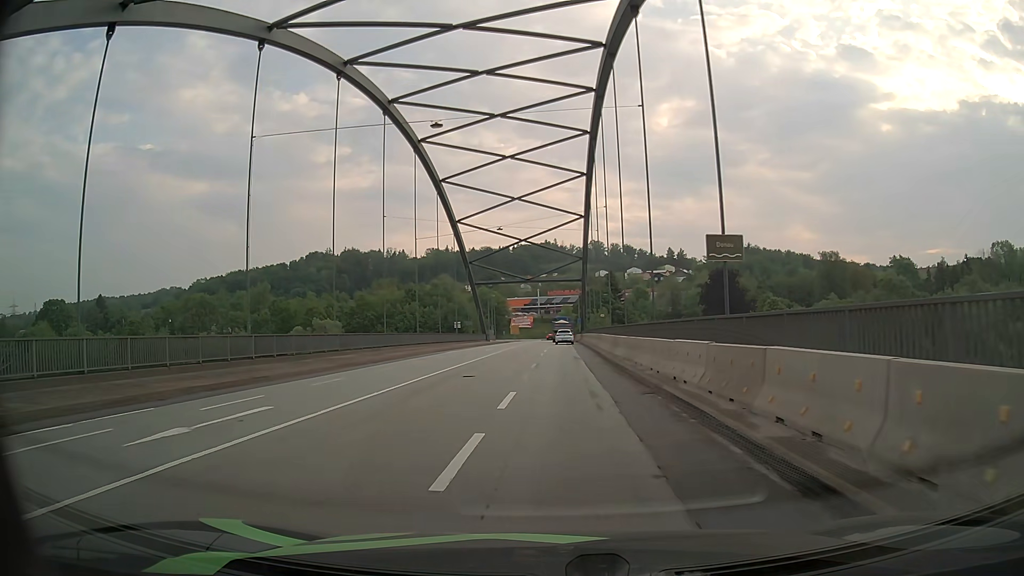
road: primary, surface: asphalt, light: Day
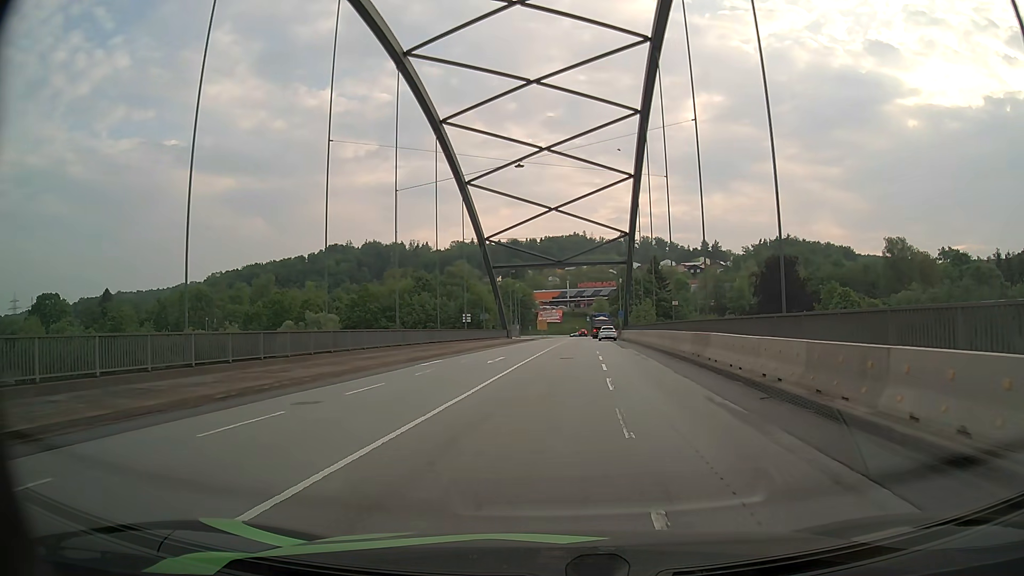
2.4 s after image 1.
(-1.2, +21.6) m; -3°
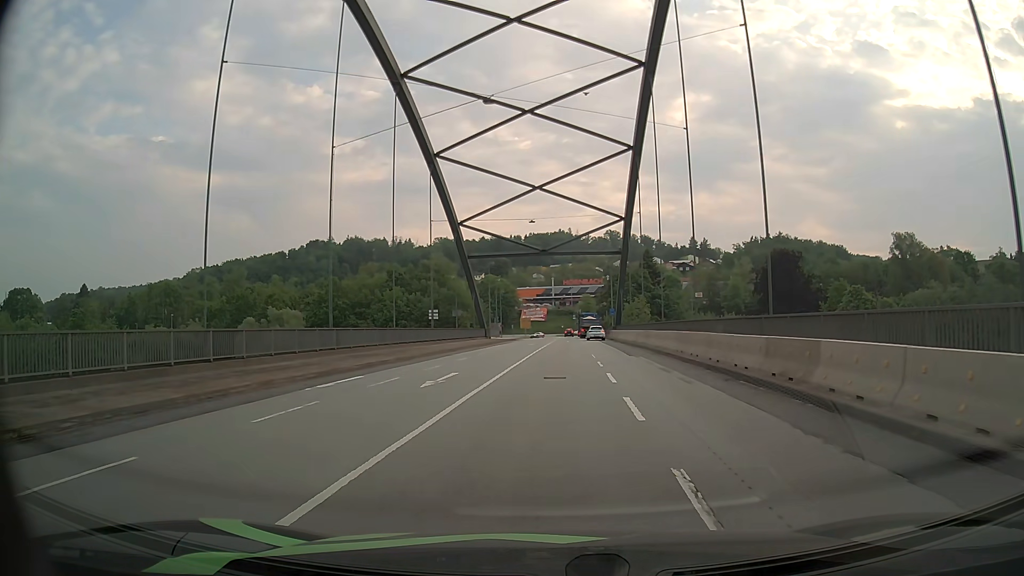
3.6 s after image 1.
(+0.2, +10.7) m; +2°
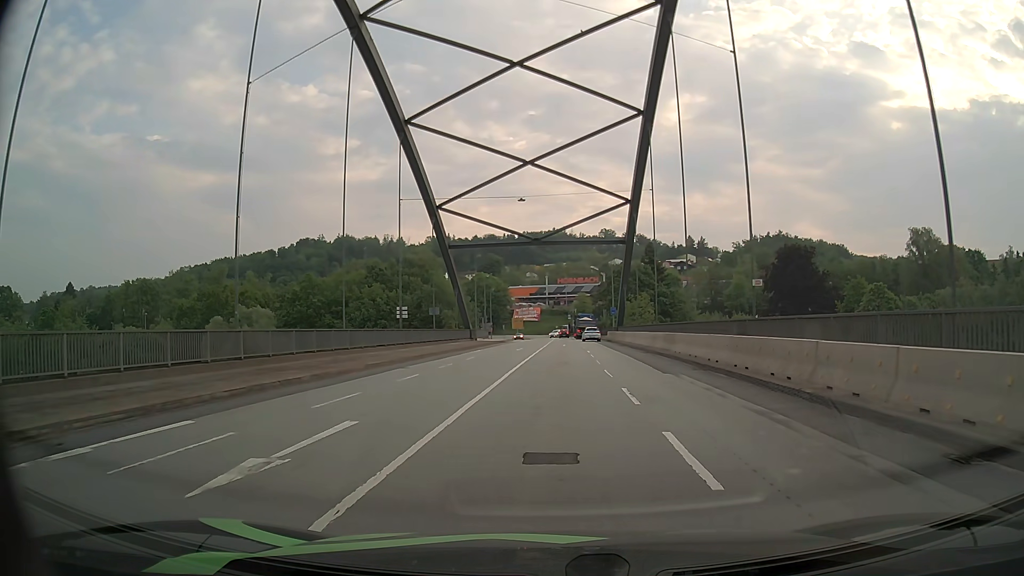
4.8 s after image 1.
(+0.1, +9.9) m; +1°
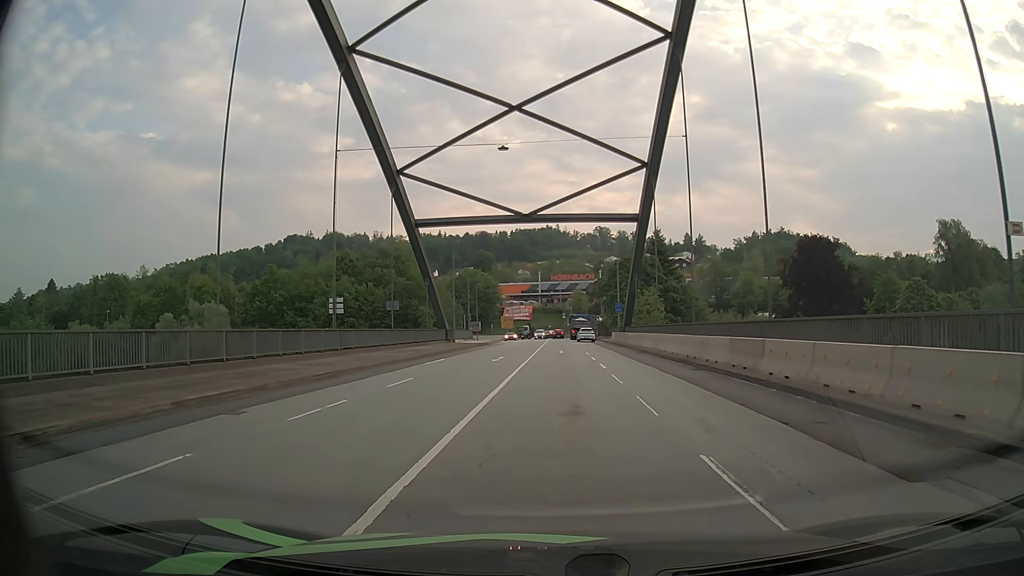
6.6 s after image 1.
(0.0, +13.4) m; +1°
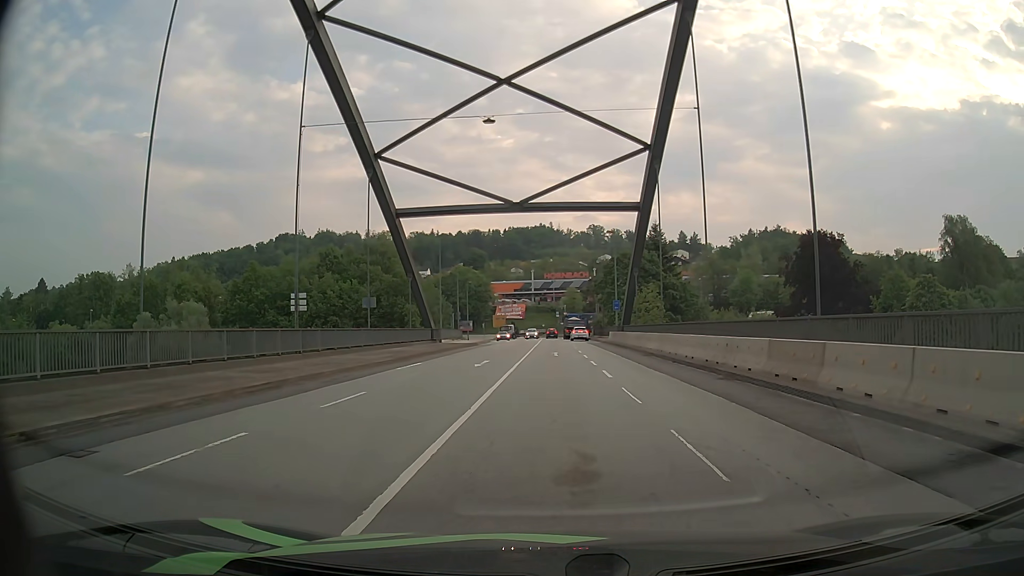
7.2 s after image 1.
(0.0, +4.4) m; +1°
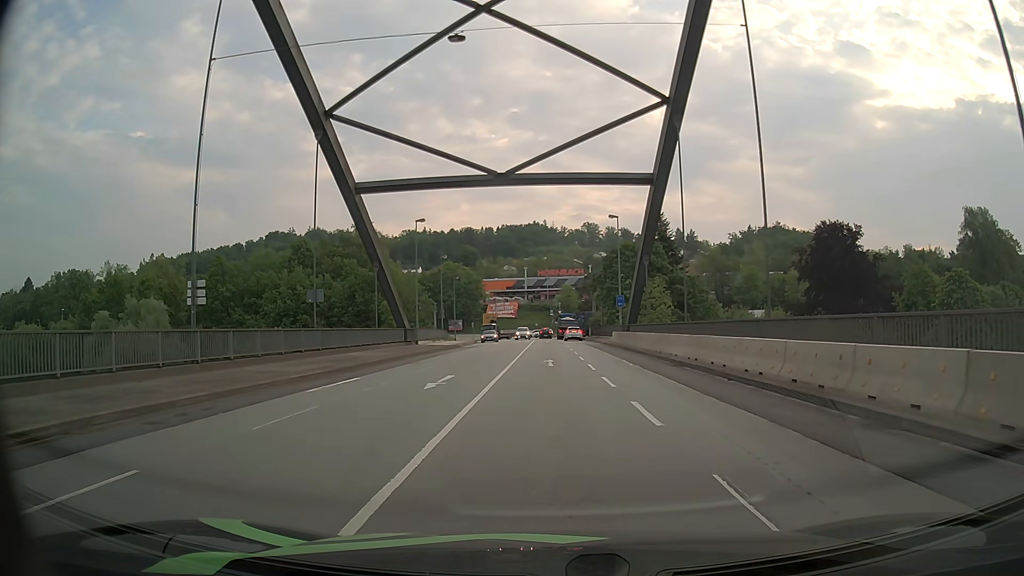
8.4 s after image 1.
(0.0, +8.7) m; +1°
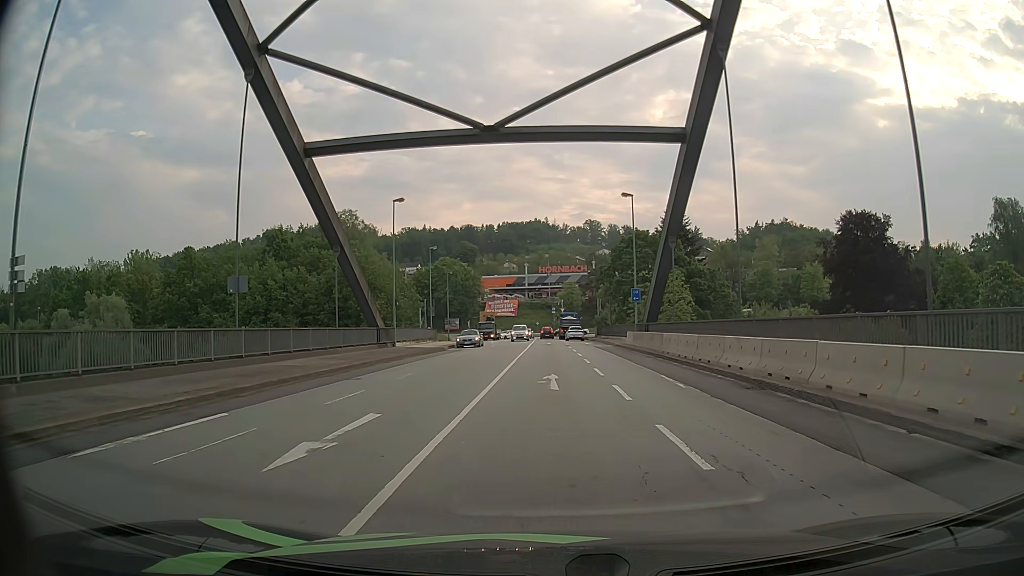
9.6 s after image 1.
(-0.1, +8.8) m; -1°
(0, +10) (0, +20) (0, +30) (0, +40) (0, +50) (0, +60) (0, +70) (0, +80) (0, +90) (-1, +100) m
